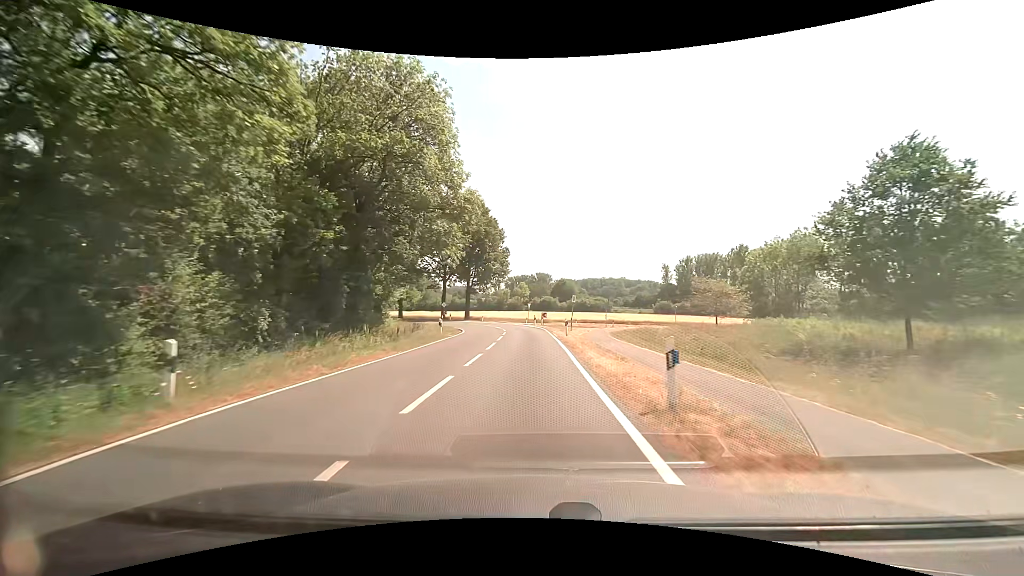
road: tertiary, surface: asphalt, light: Day
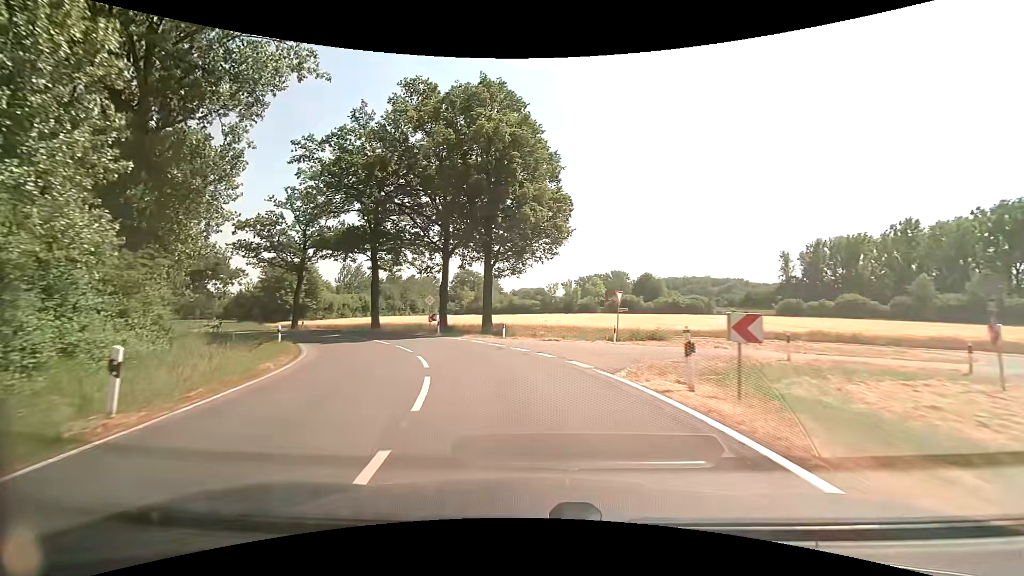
(-0.8, +41.5) m; -7°
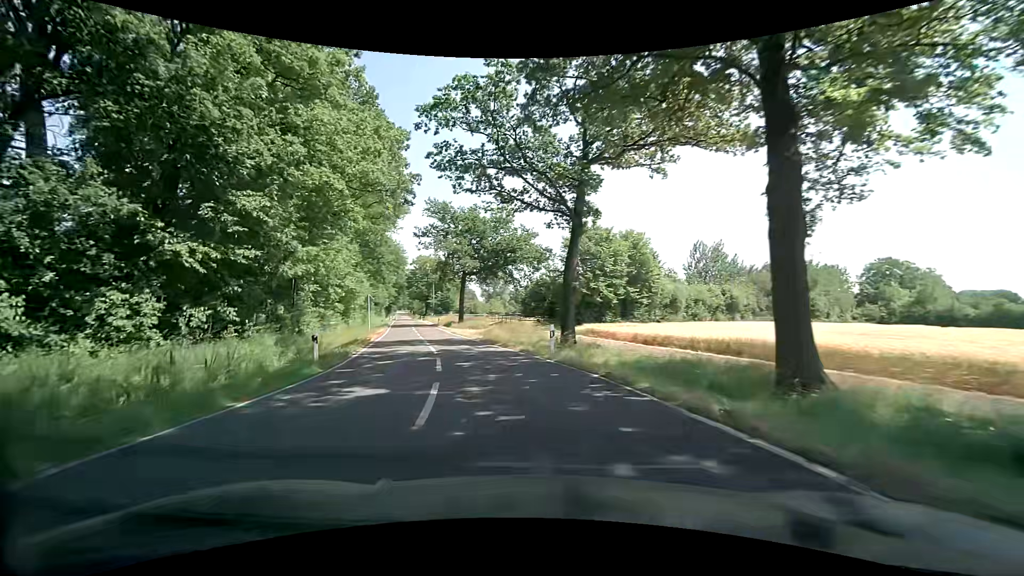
(-11.1, +35.5) m; -40°
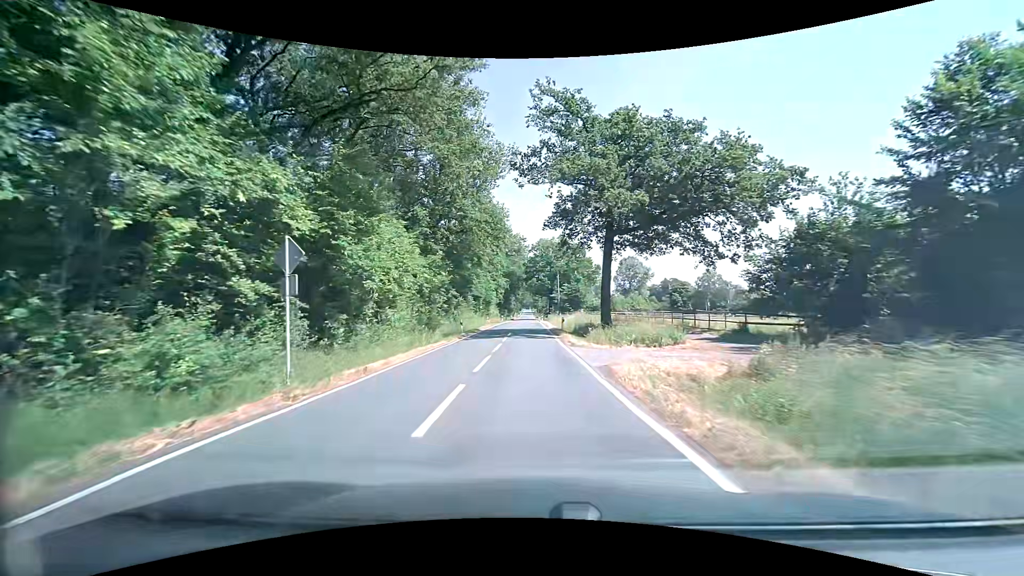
(-4.7, +30.9) m; -14°
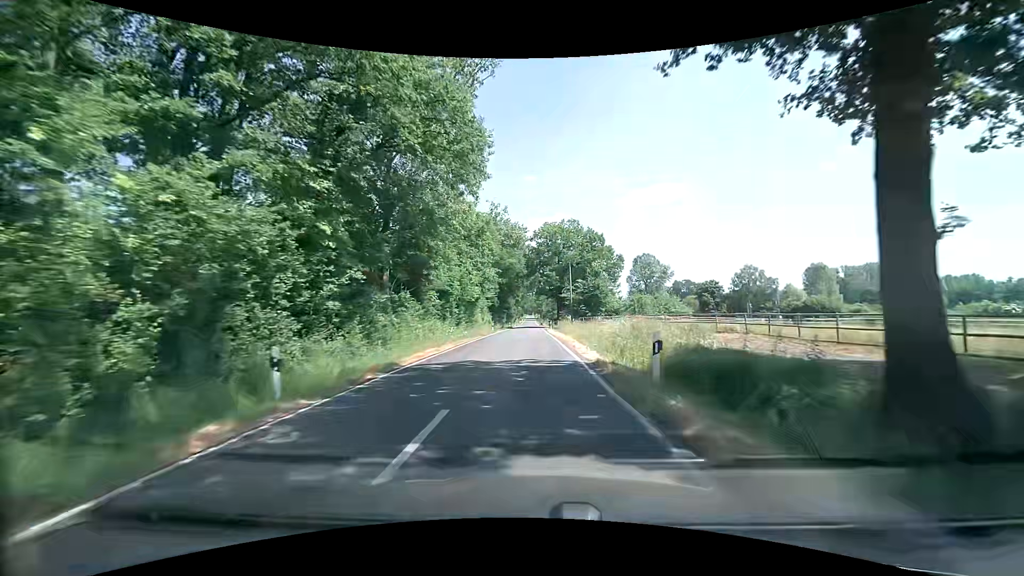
(-0.6, +26.5) m; -1°
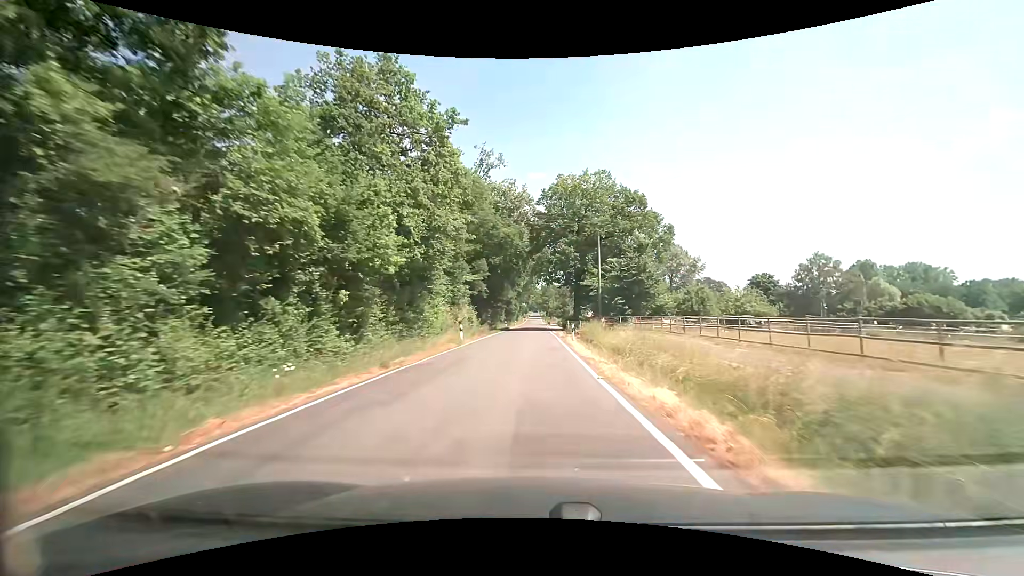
(-0.1, +28.7) m; 0°
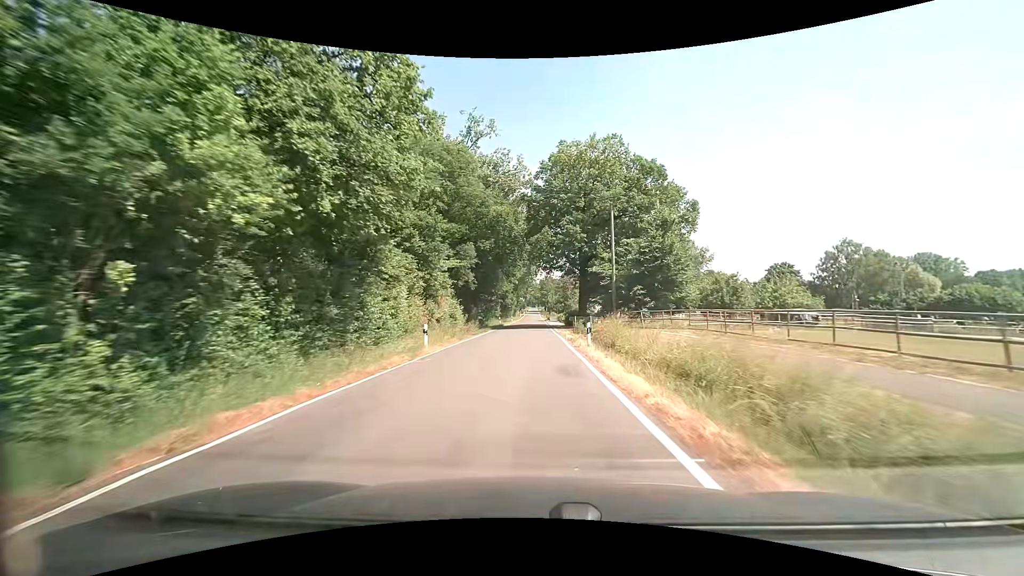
(0.0, +9.8) m; 0°
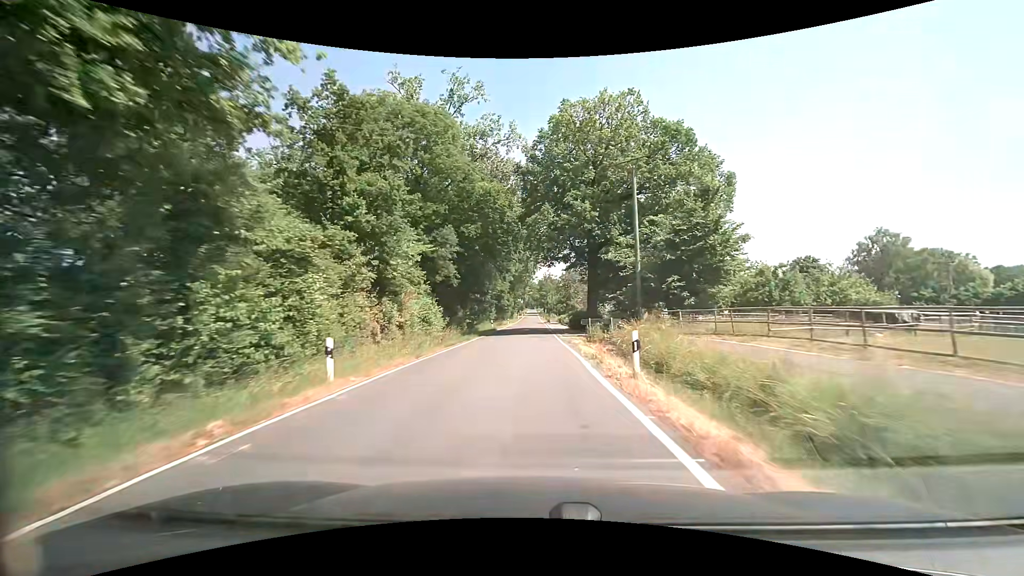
(0.0, +9.9) m; 0°
(0, +10) (0, +20) (0, +30) (0, +40) (0, +50) (0, +60) (0, +70) (0, +80) (0, +90) (0, +100) m
